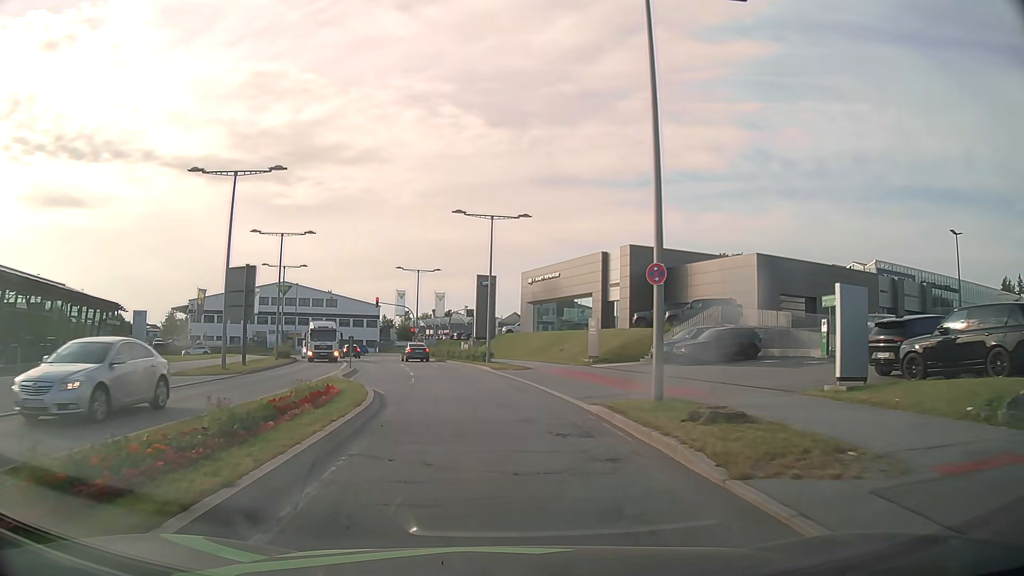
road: secondary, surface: asphalt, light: Day
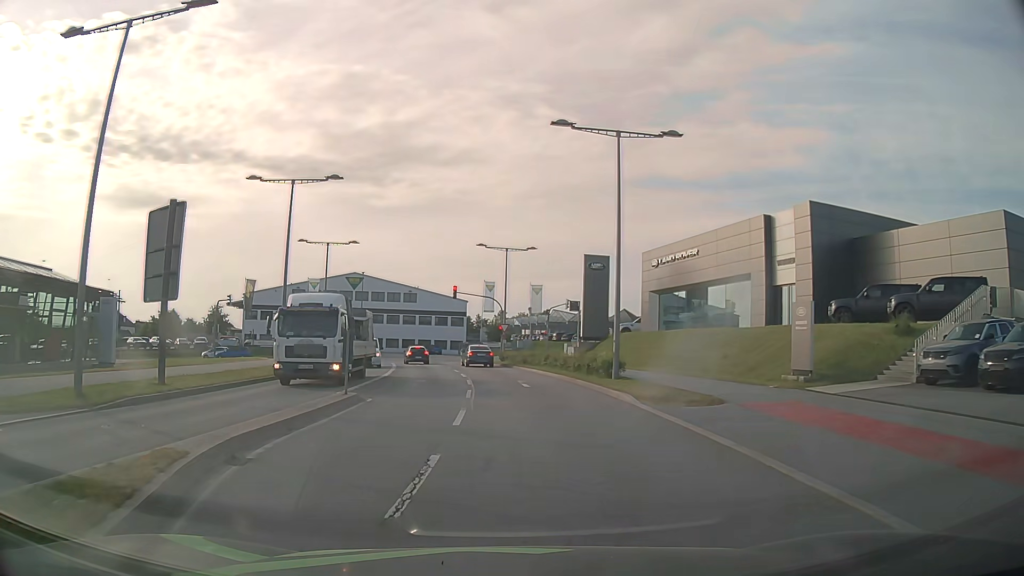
(-1.4, +17.0) m; -9°
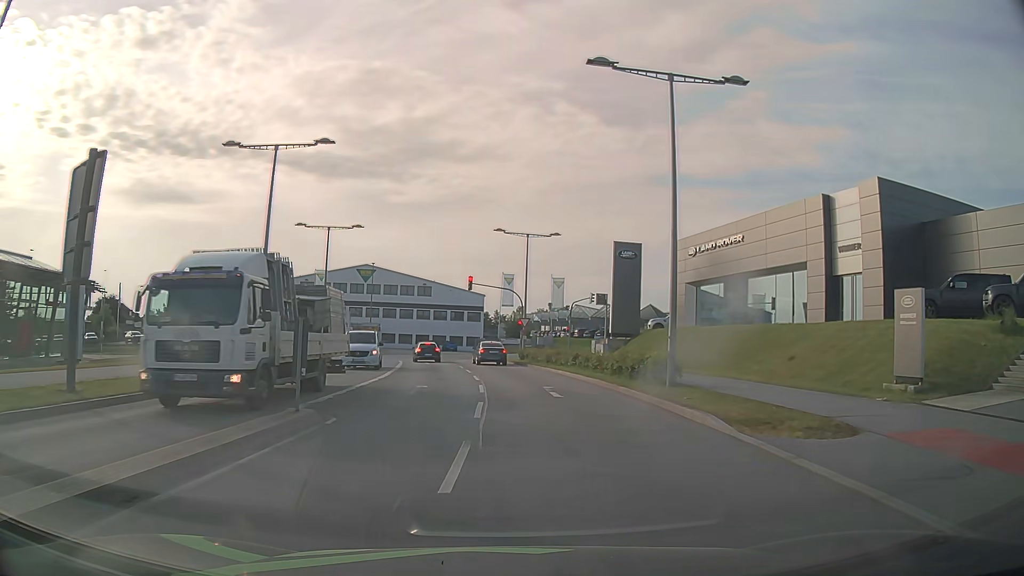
(-0.1, +5.3) m; -2°
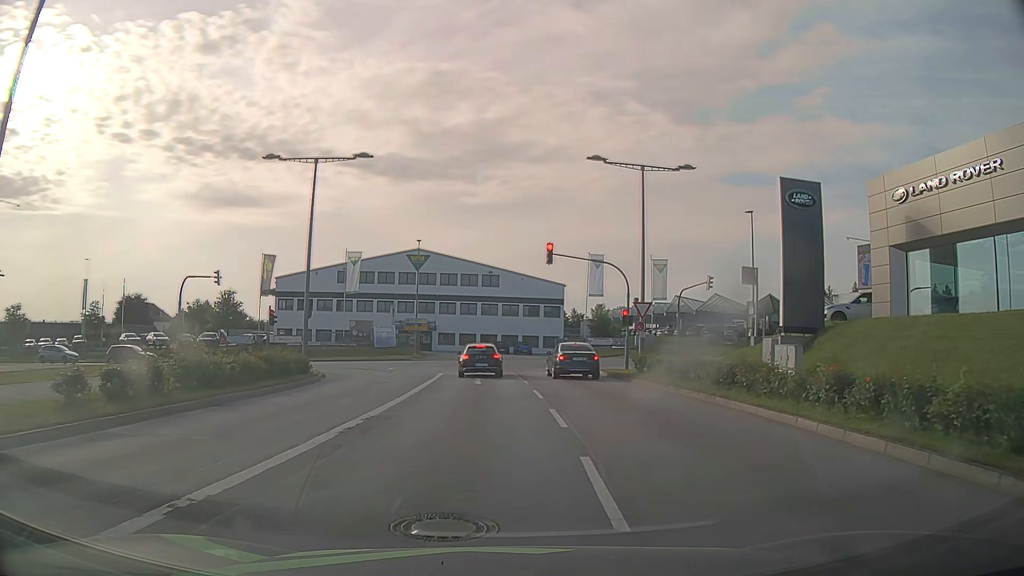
(-1.0, +18.8) m; -6°
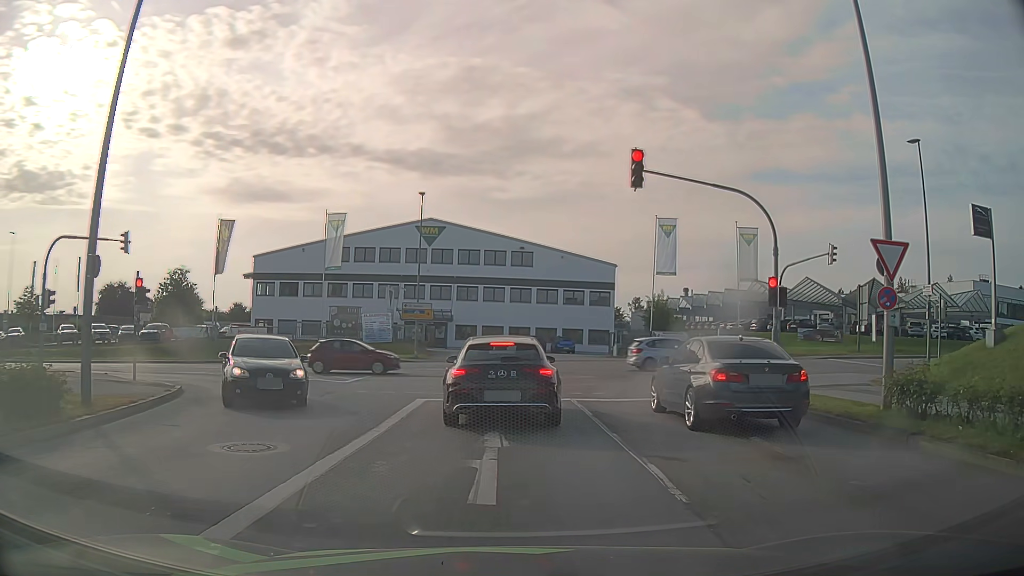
(-0.5, +17.0) m; -3°
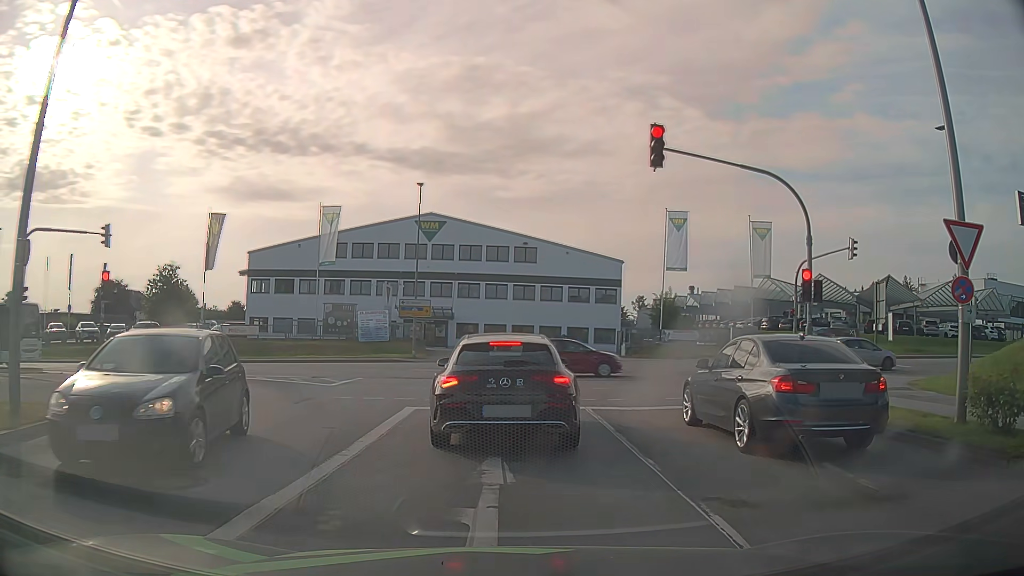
(0.0, +2.1) m; -1°
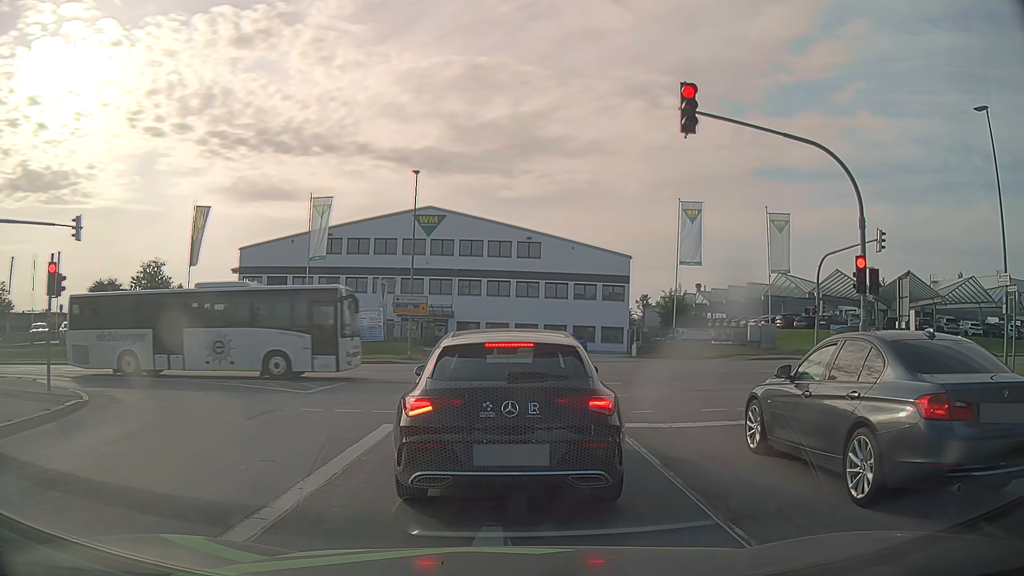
(0.0, +2.7) m; +1°
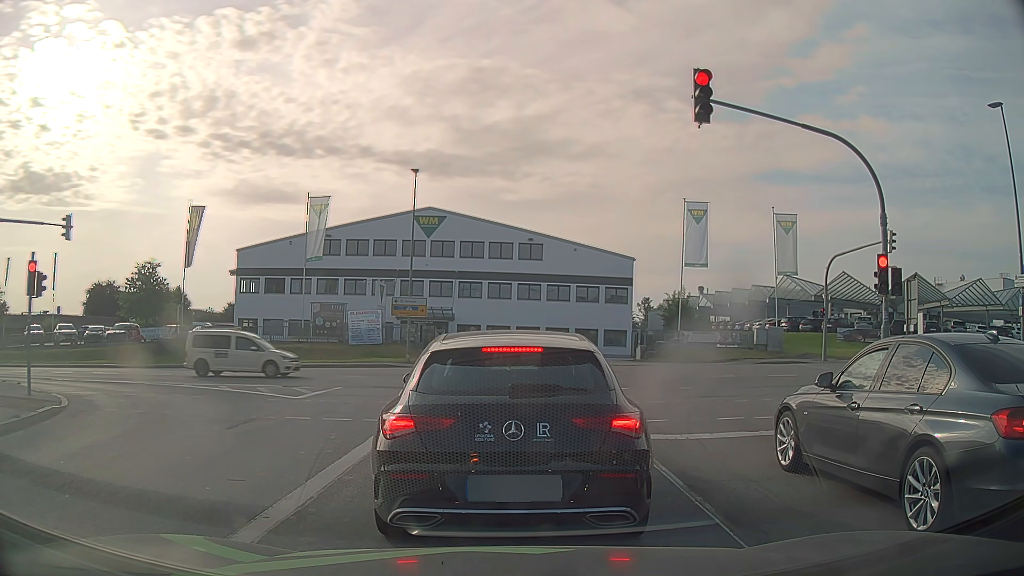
(0.0, +0.9) m; 0°
(0, +10) (-1, +20) (-6, +28) (-15, +33) (-25, +34) (-35, +34) (-45, +34) (-55, +33) (-65, +33) (-75, +33) m
